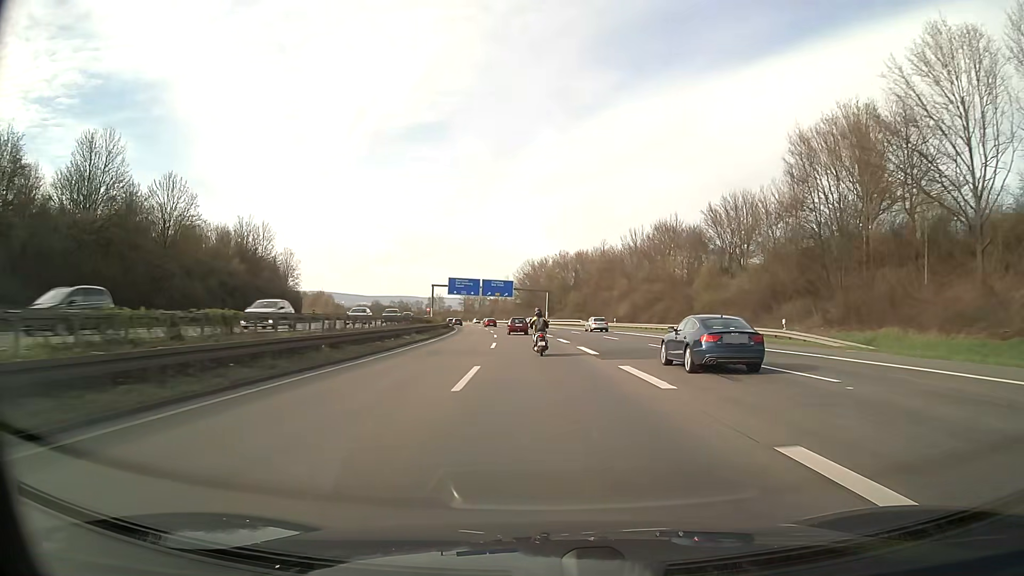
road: motorway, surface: asphalt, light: Day
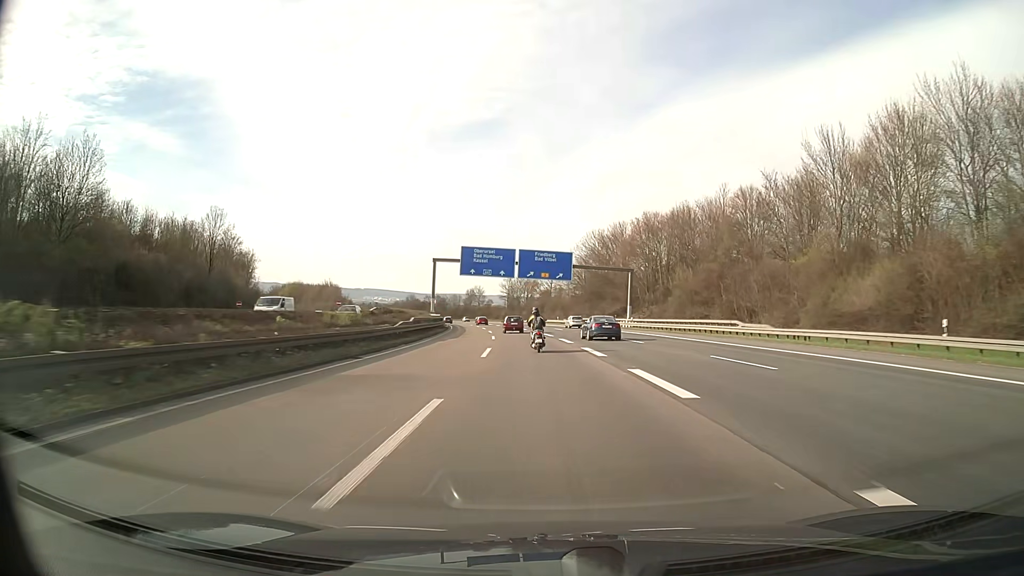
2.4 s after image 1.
(-2.8, +61.7) m; -5°
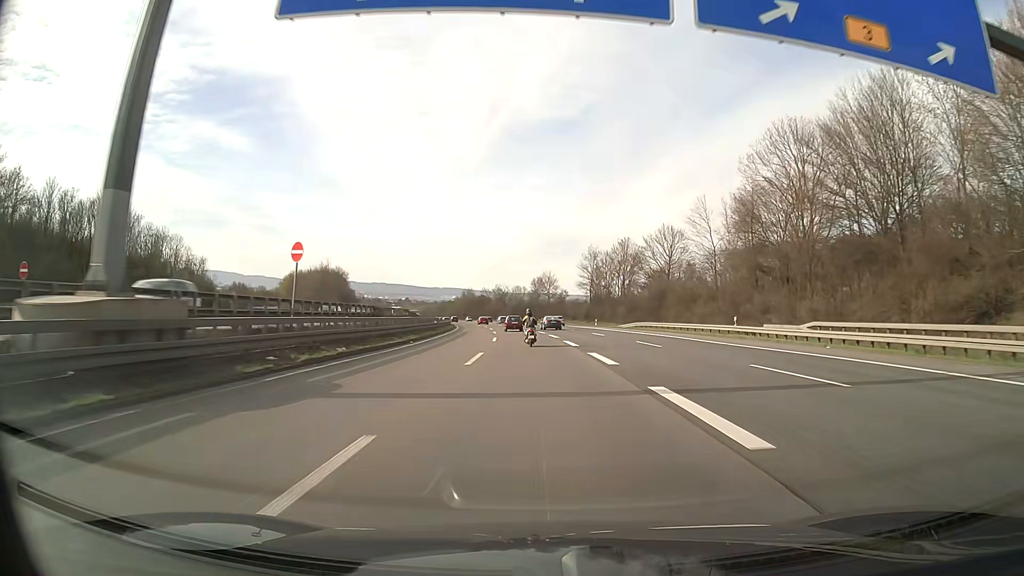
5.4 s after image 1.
(-4.2, +76.0) m; -7°
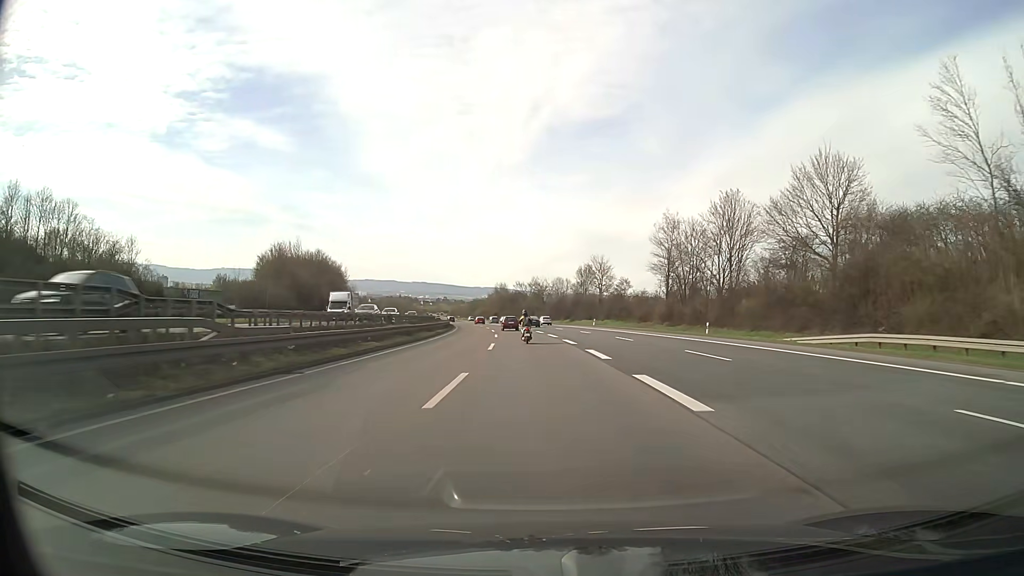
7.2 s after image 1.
(-1.5, +45.2) m; -4°
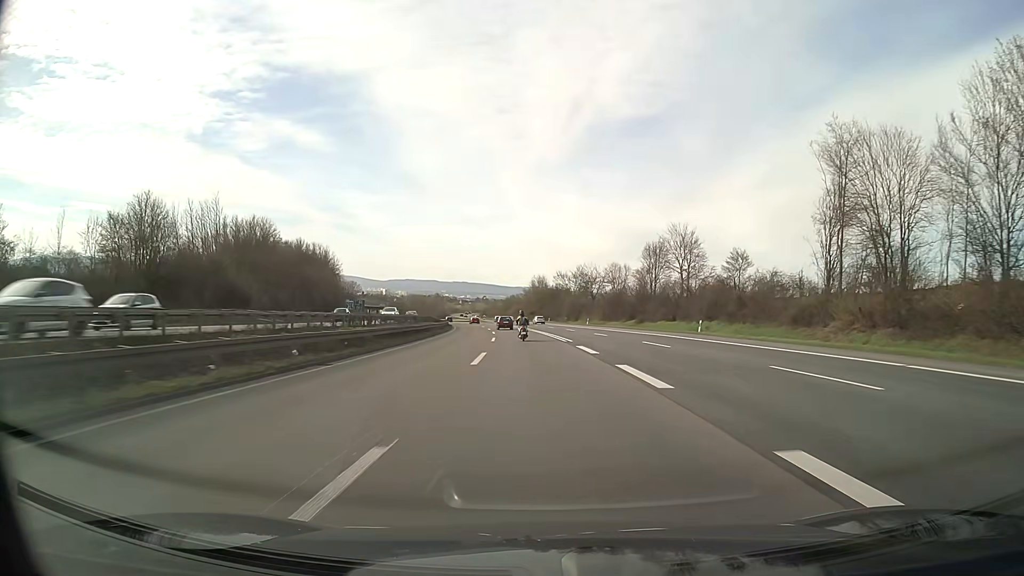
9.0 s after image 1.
(-1.3, +45.0) m; -3°
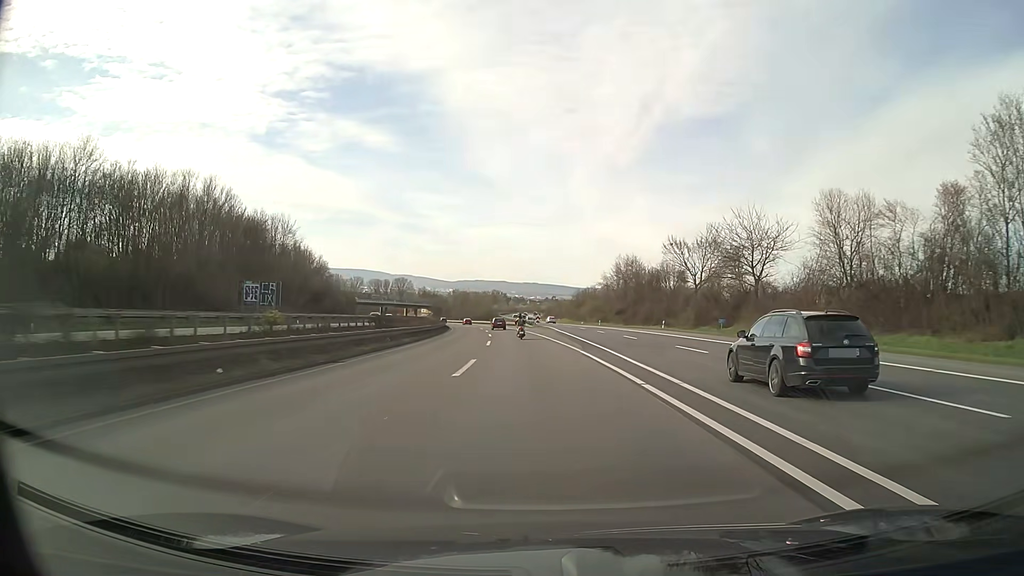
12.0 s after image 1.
(-3.9, +75.3) m; -6°
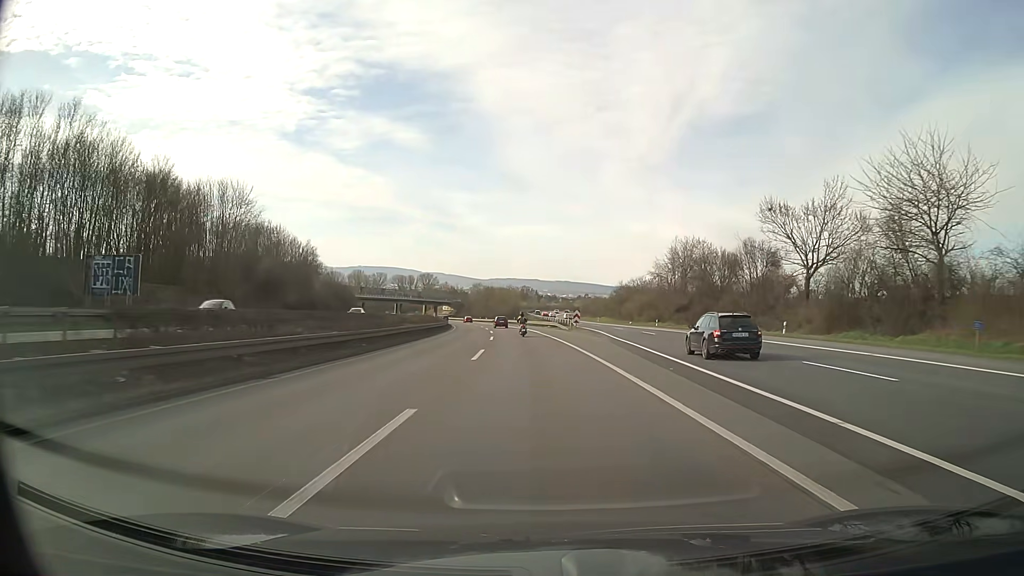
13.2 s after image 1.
(-0.7, +30.6) m; -3°
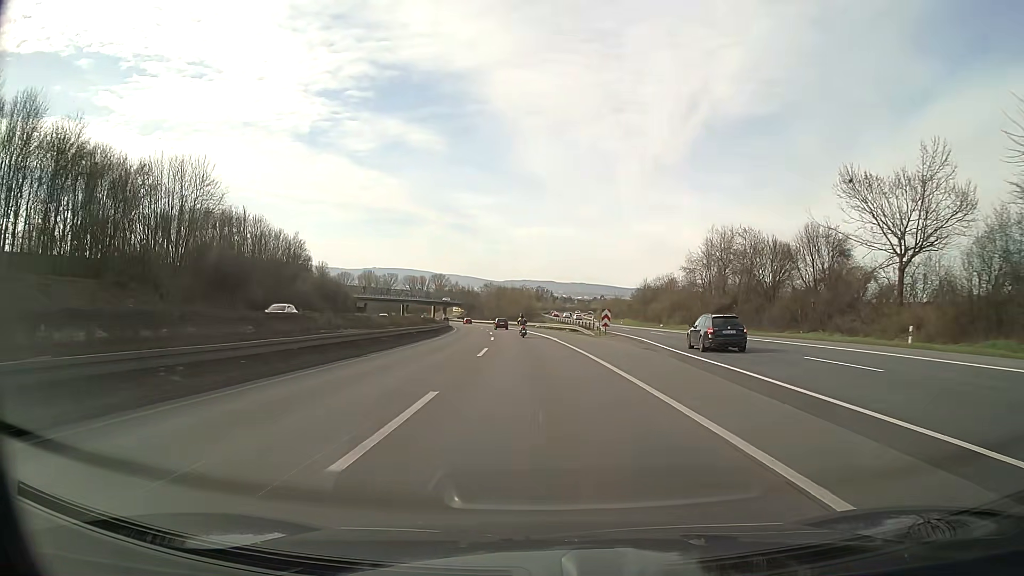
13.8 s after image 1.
(-0.2, +15.4) m; -1°
(0, +10) (0, +20) (-1, +30) (-1, +40) (-2, +50) (-3, +60) (-3, +70) (-5, +80) (-6, +90) (-7, +100) m
